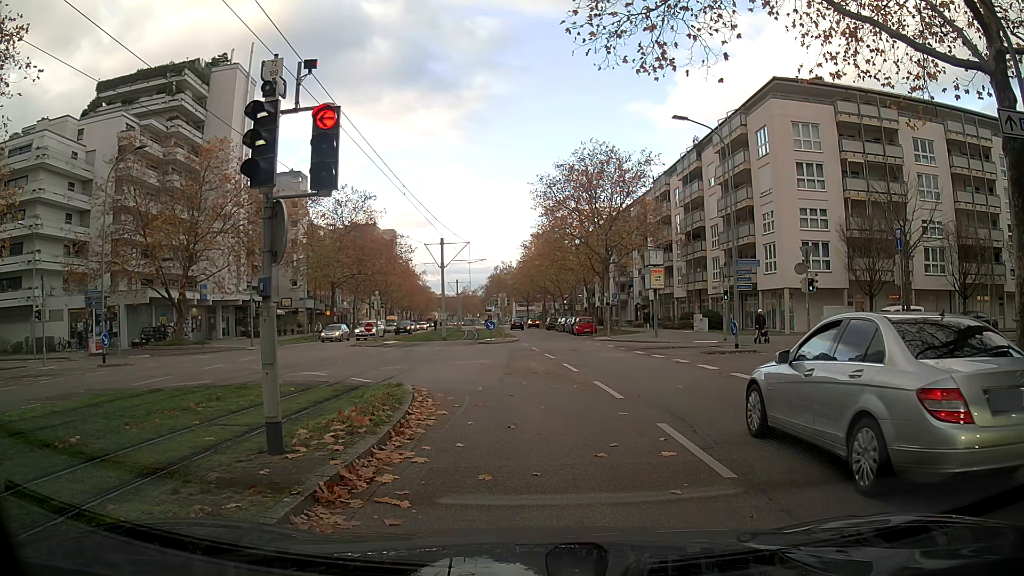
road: tertiary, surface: asphalt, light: Day
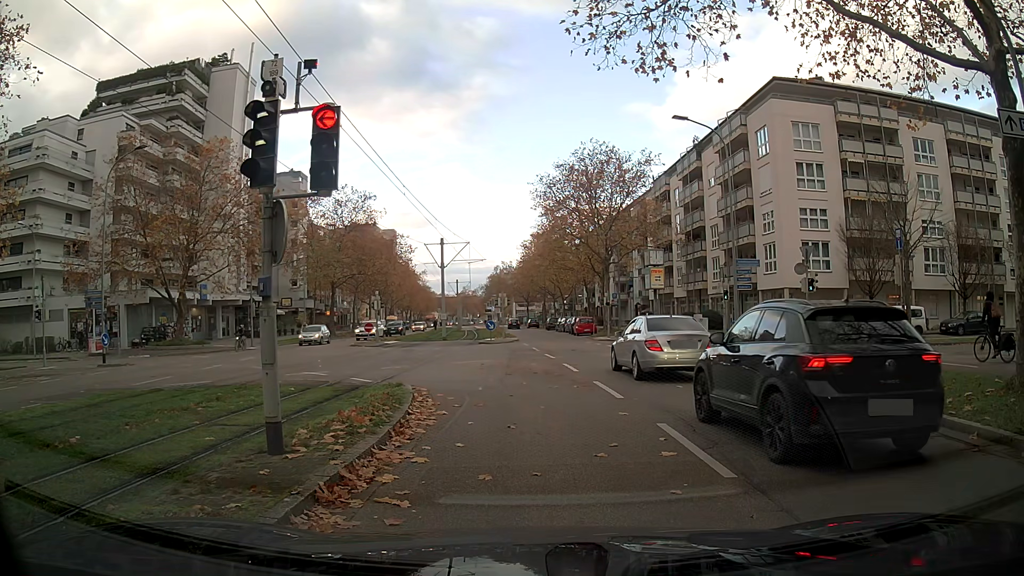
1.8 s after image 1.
(0.0, 0.0) m; 0°
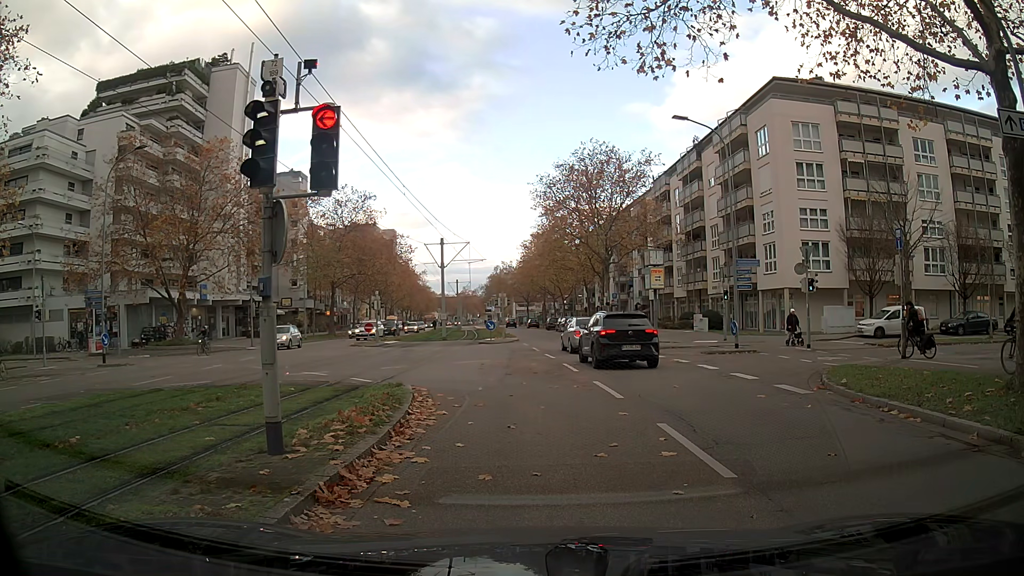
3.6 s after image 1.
(0.0, 0.0) m; 0°
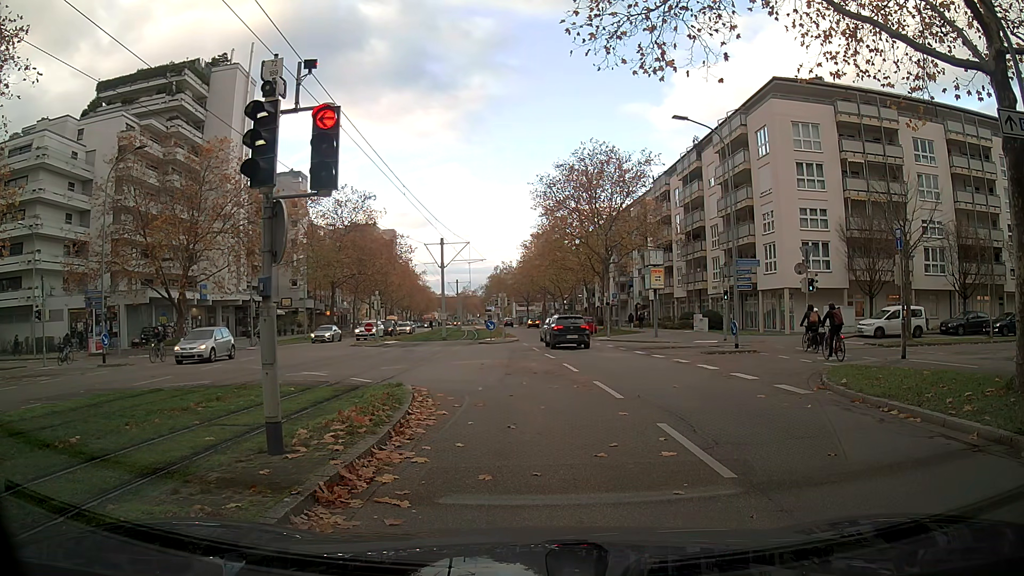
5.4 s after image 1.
(0.0, 0.0) m; 0°
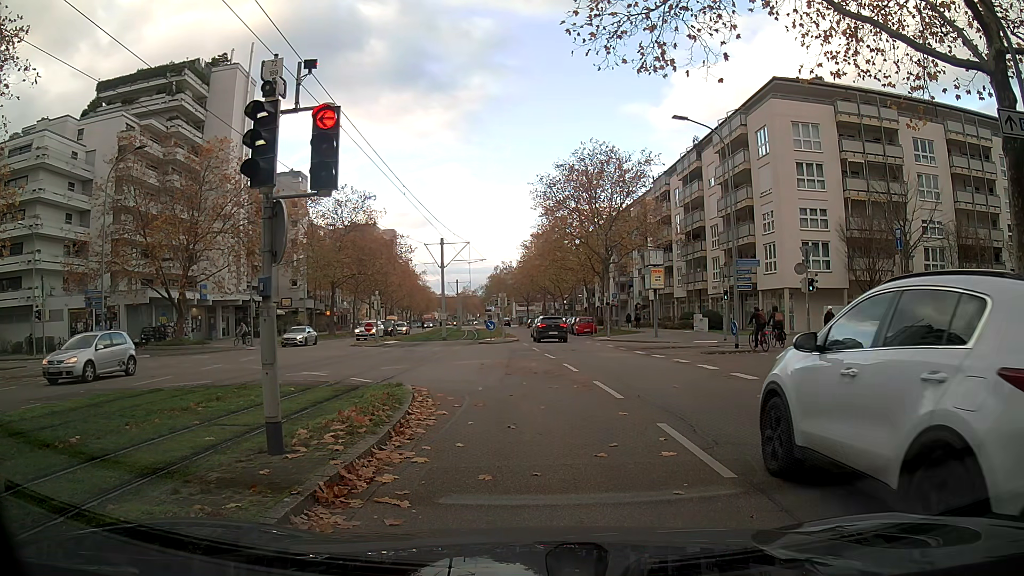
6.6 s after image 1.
(0.0, 0.0) m; 0°
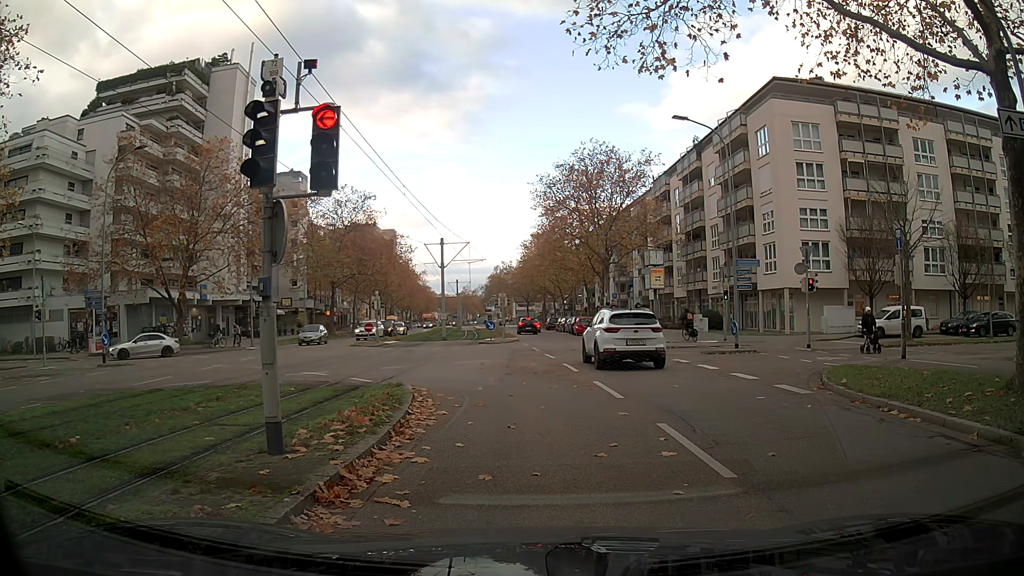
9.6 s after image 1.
(0.0, 0.0) m; 0°
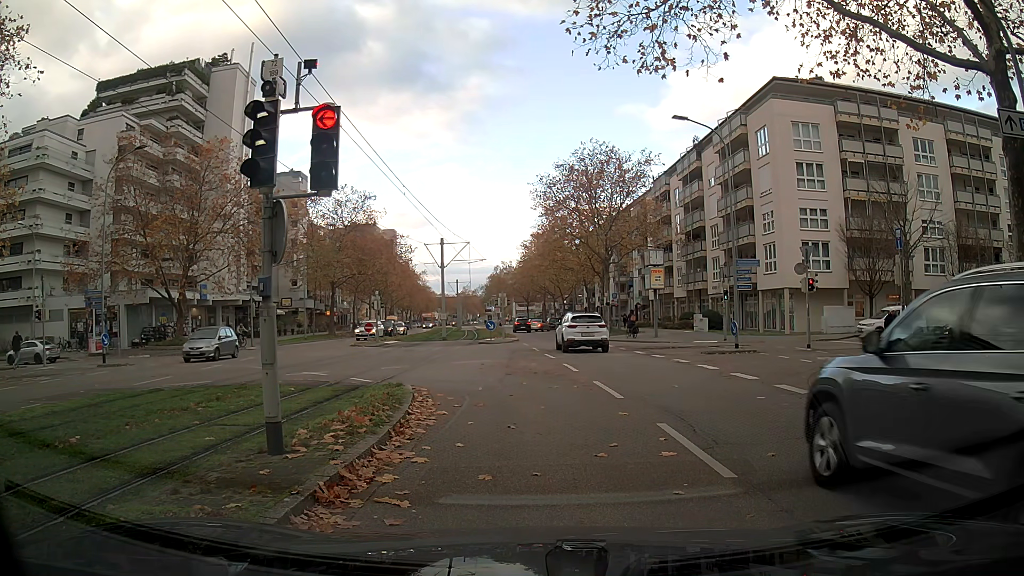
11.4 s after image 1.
(0.0, 0.0) m; 0°
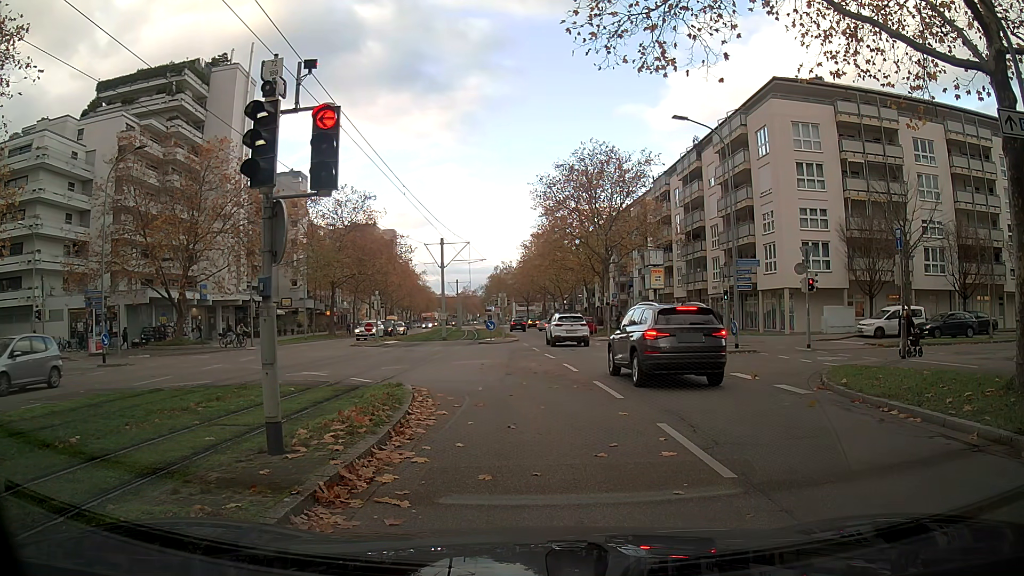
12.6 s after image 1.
(0.0, 0.0) m; 0°
(+1, +10) (-3, +19) (-11, +15) (-14, +6) (-14, -4) (-15, -14) (-16, -24) (-17, -34) (-17, -44) (-18, -54) m
